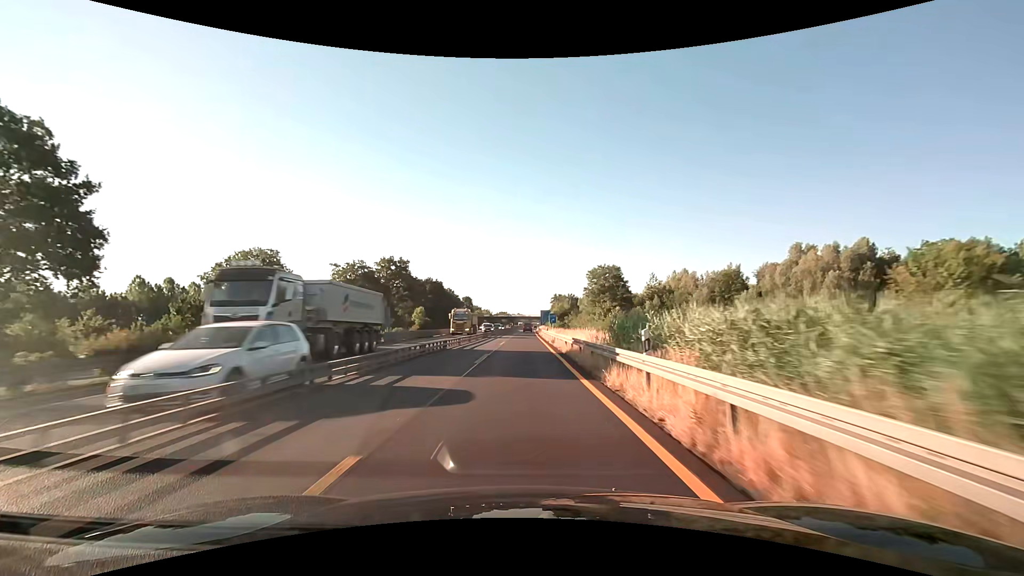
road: motorway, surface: asphalt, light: Day
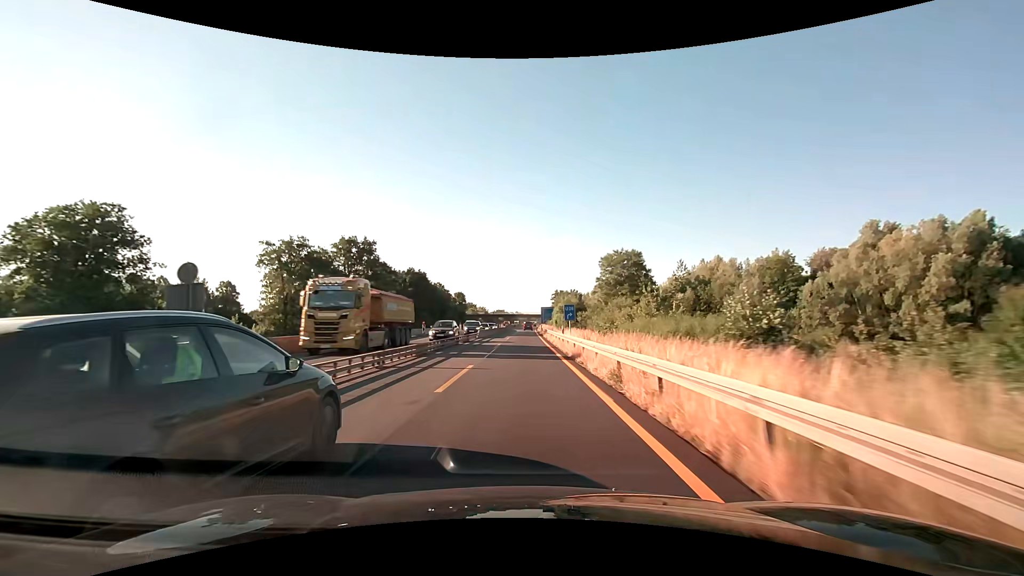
(+0.1, +25.0) m; 0°
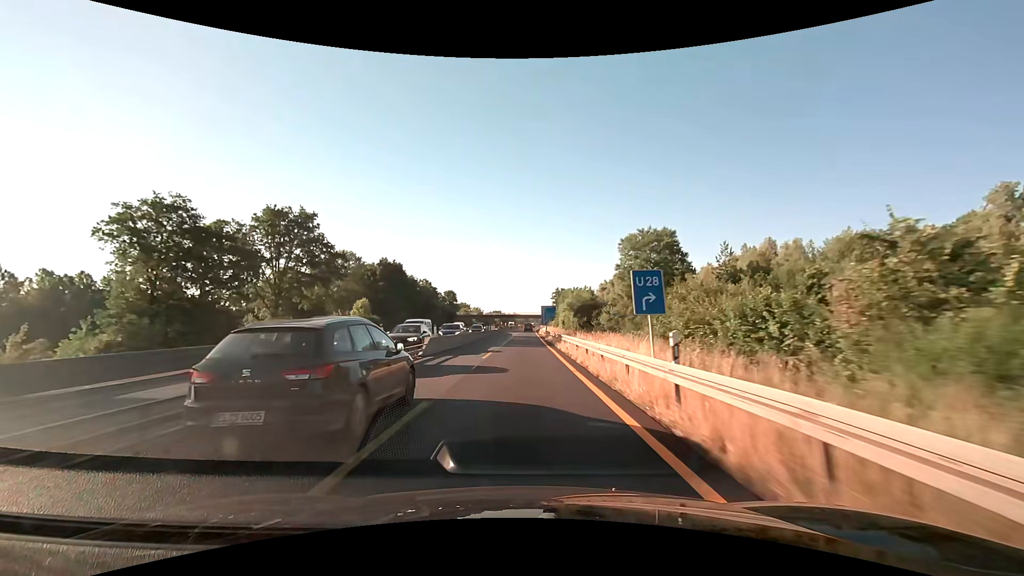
(0.0, +25.0) m; 0°
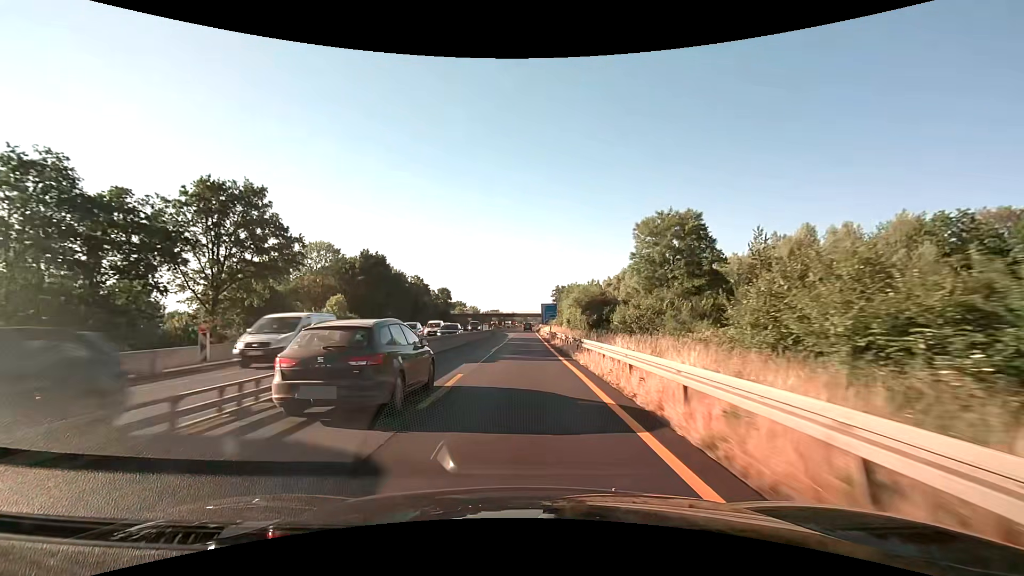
(0.0, +12.5) m; 0°
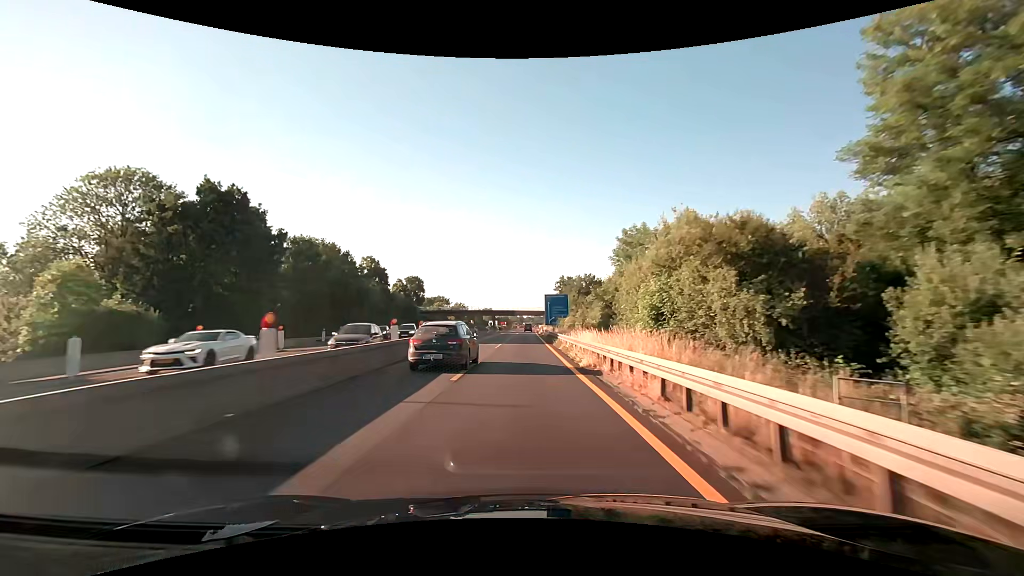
(+0.2, +49.9) m; 0°
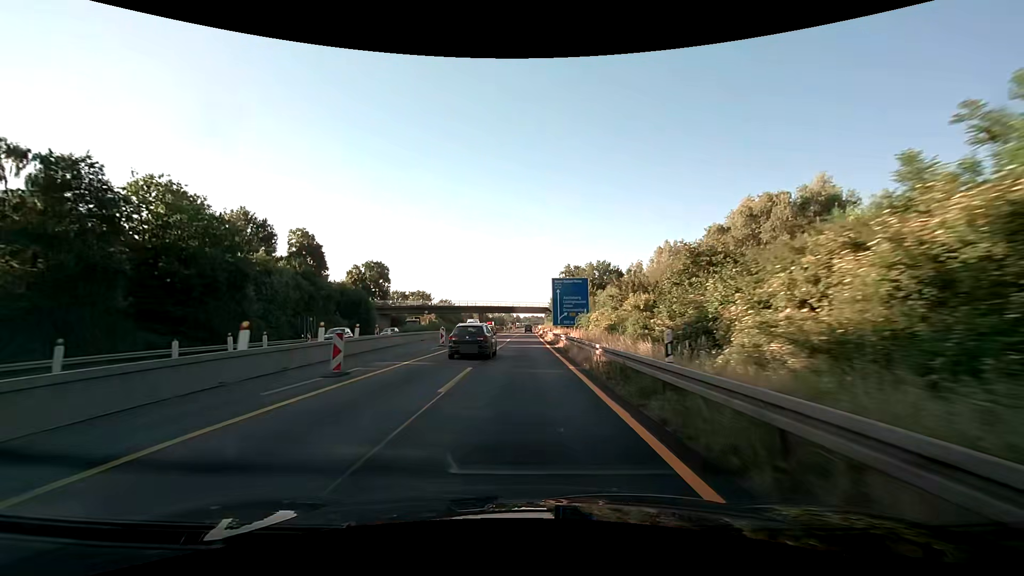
(+0.1, +37.5) m; +1°
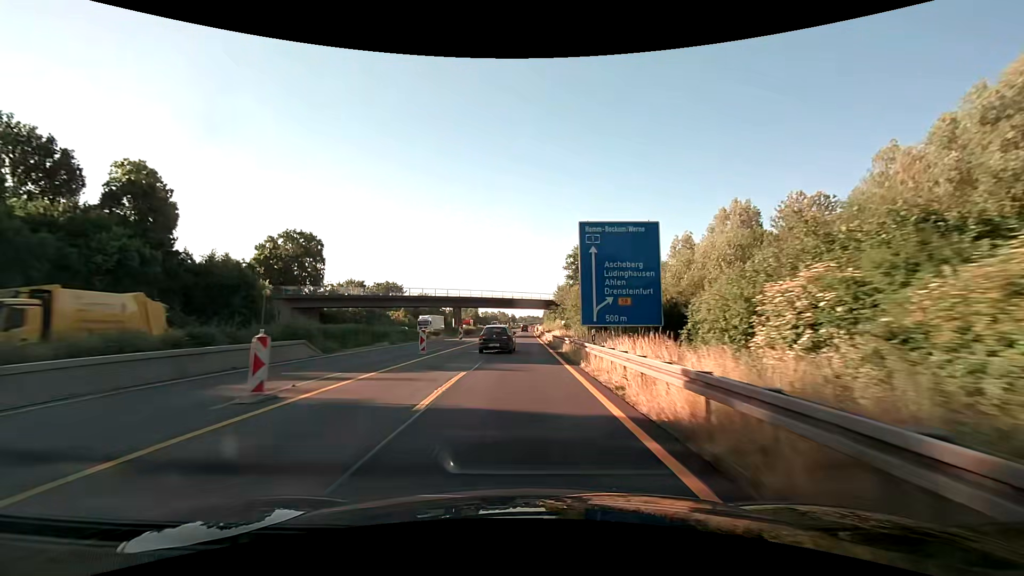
(+0.1, +37.5) m; 0°
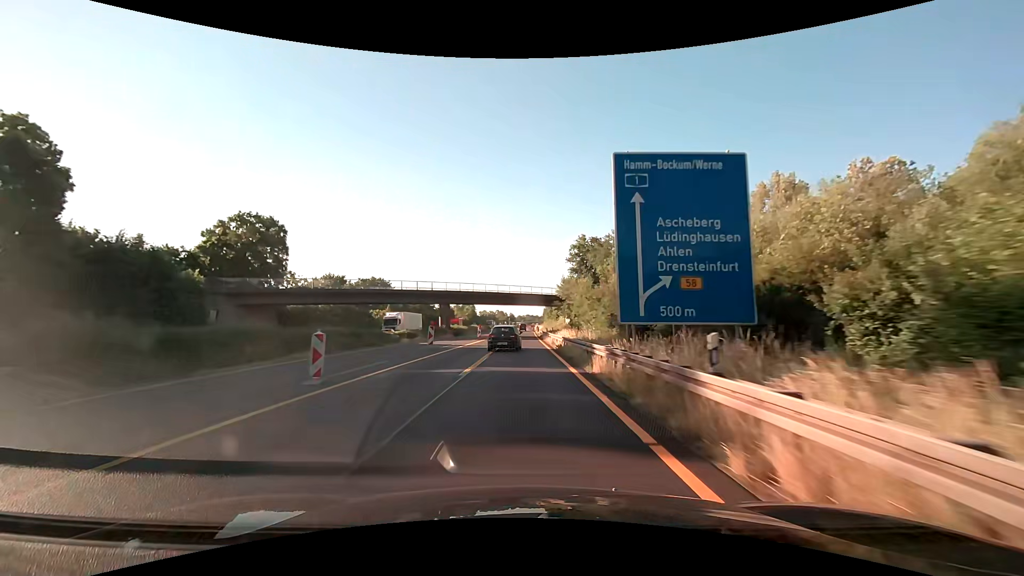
(+0.1, +12.5) m; +1°
(0, +10) (0, +20) (0, +30) (0, +40) (0, +50) (0, +60) (0, +70) (0, +80) (0, +90) (0, +100) m
